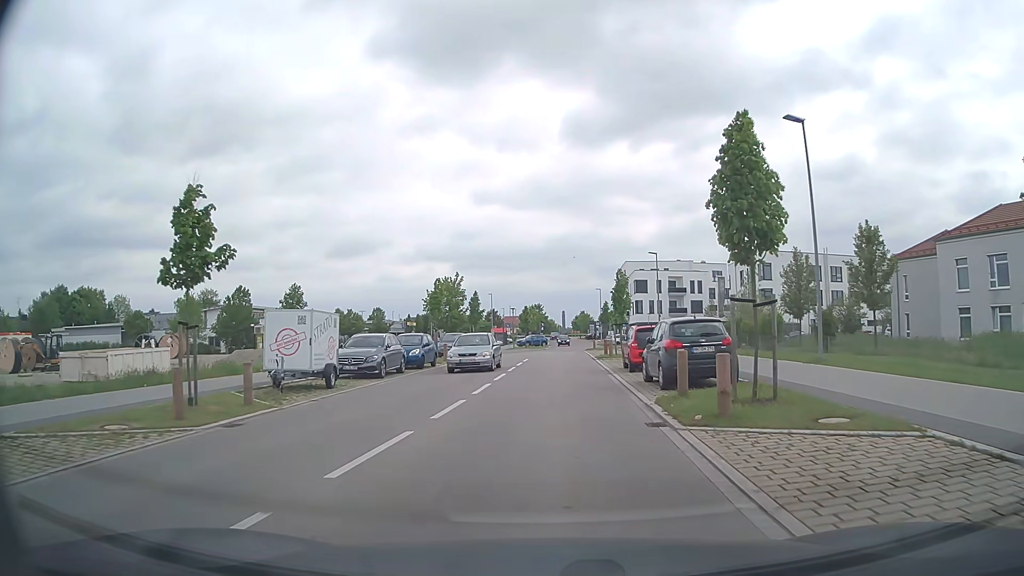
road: tertiary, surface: asphalt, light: Day
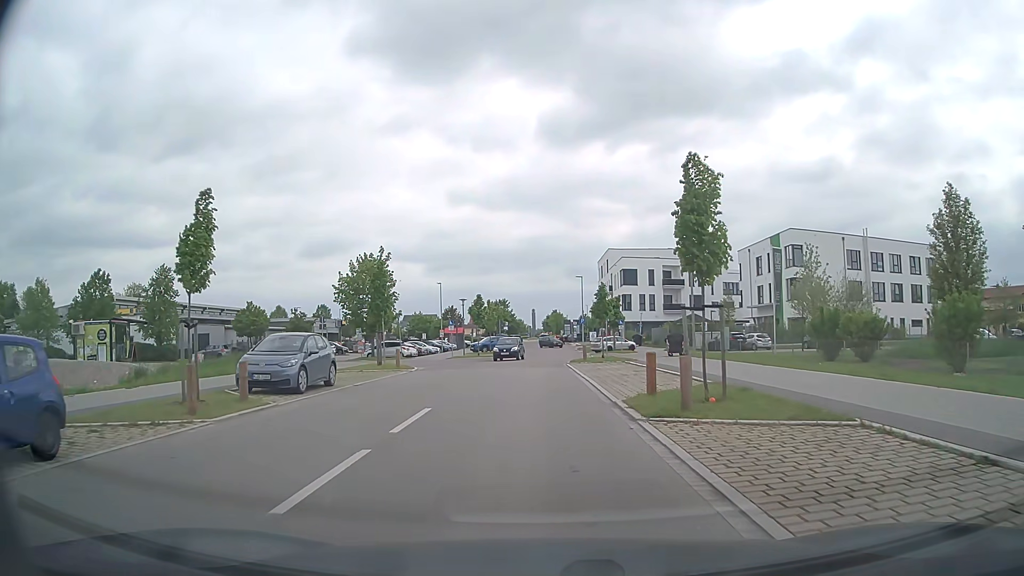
(+0.6, +23.9) m; +3°
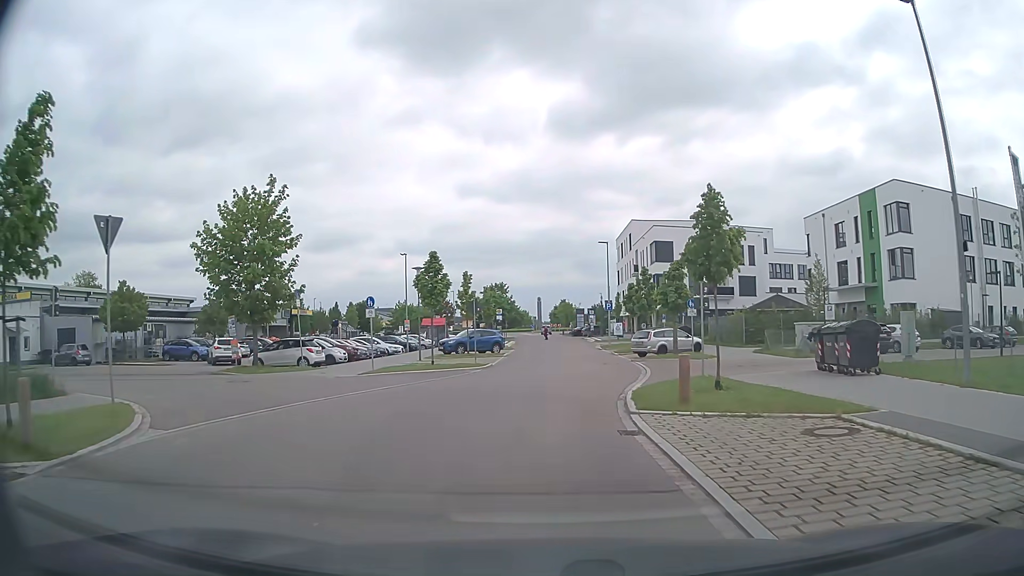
(-0.2, +24.1) m; -1°
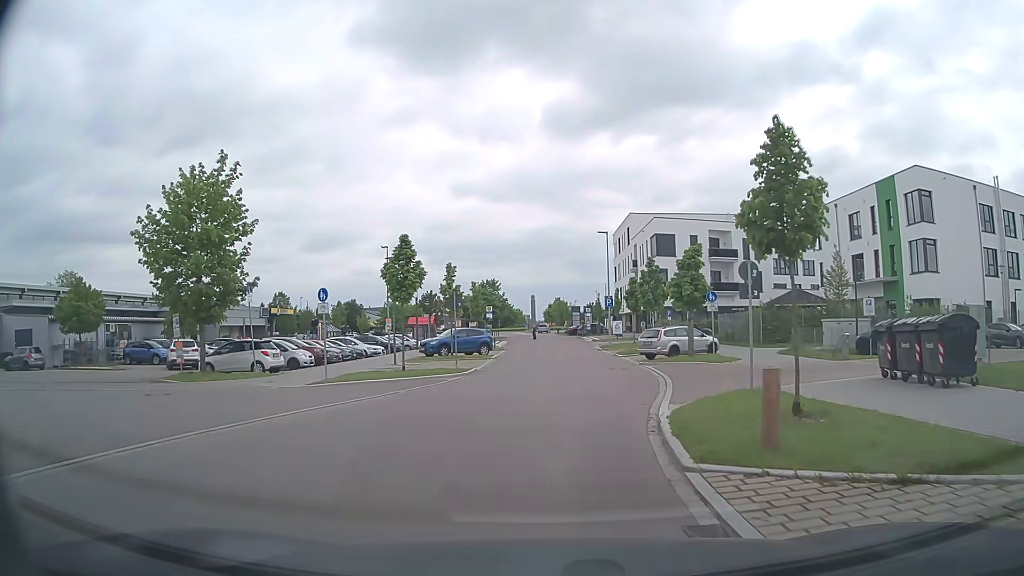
(0.0, +4.8) m; 0°
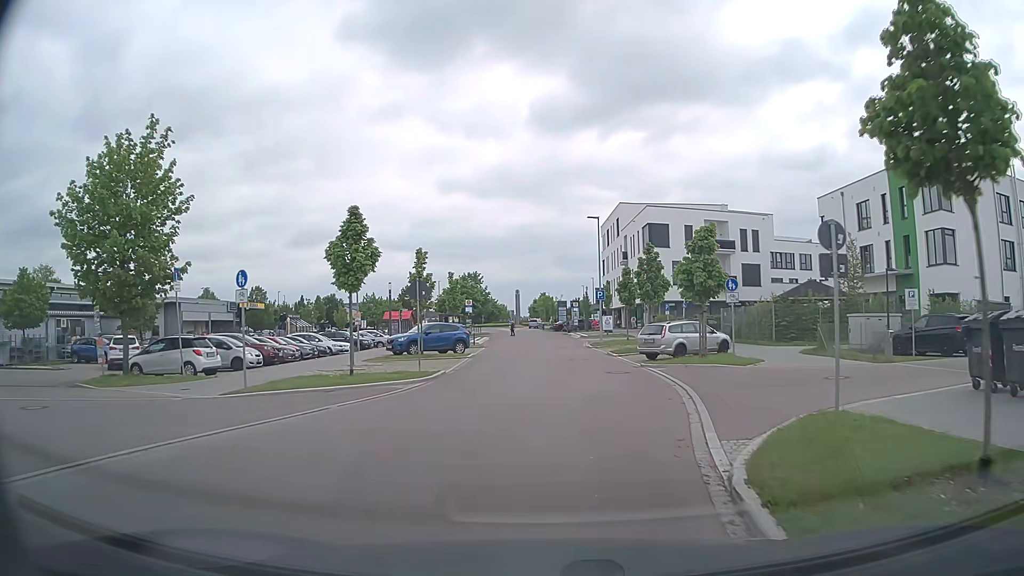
(0.0, +4.7) m; +1°
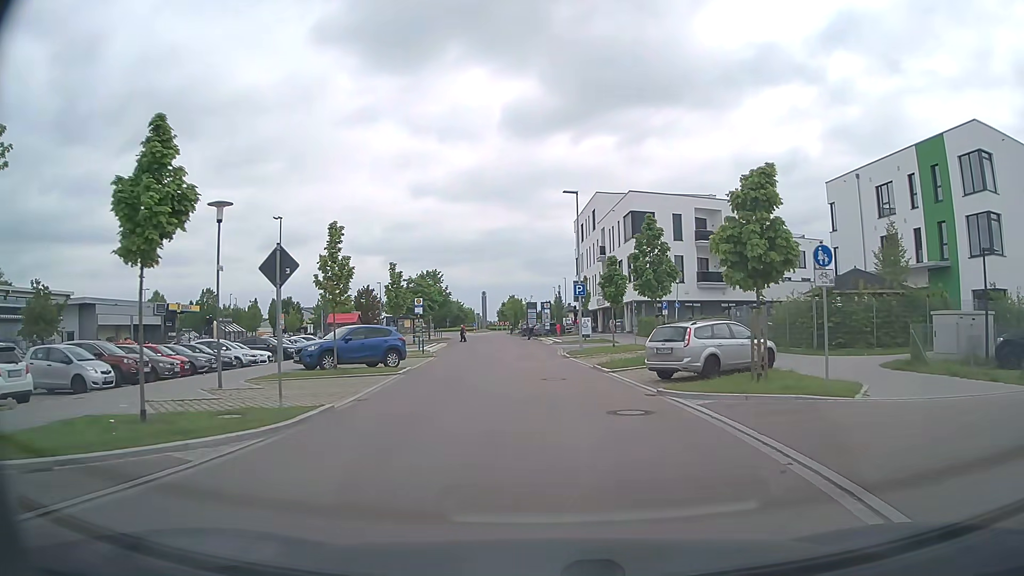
(+0.3, +9.2) m; +2°
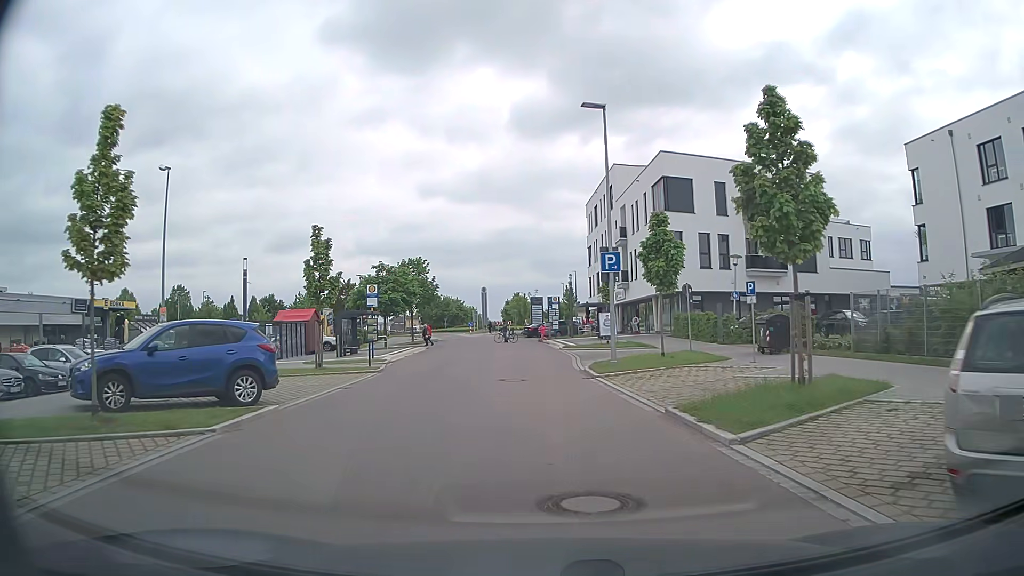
(+0.1, +13.6) m; 0°
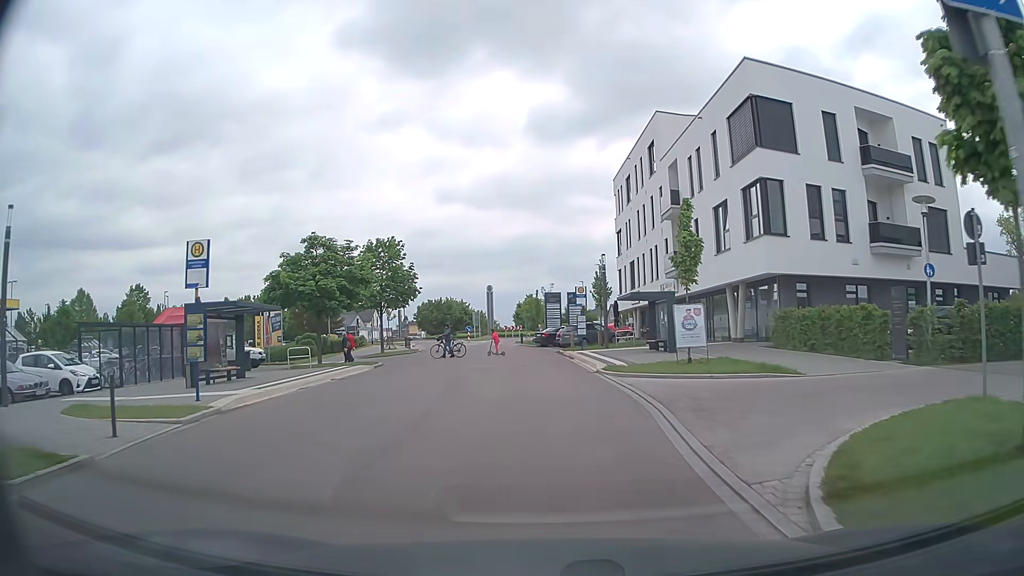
(-0.2, +17.7) m; -1°
(0, +10) (0, +20) (-1, +30) (-2, +40) (-4, +50) (-5, +60) (-5, +70) (-3, +79) (+4, +87) (+7, +96) m
